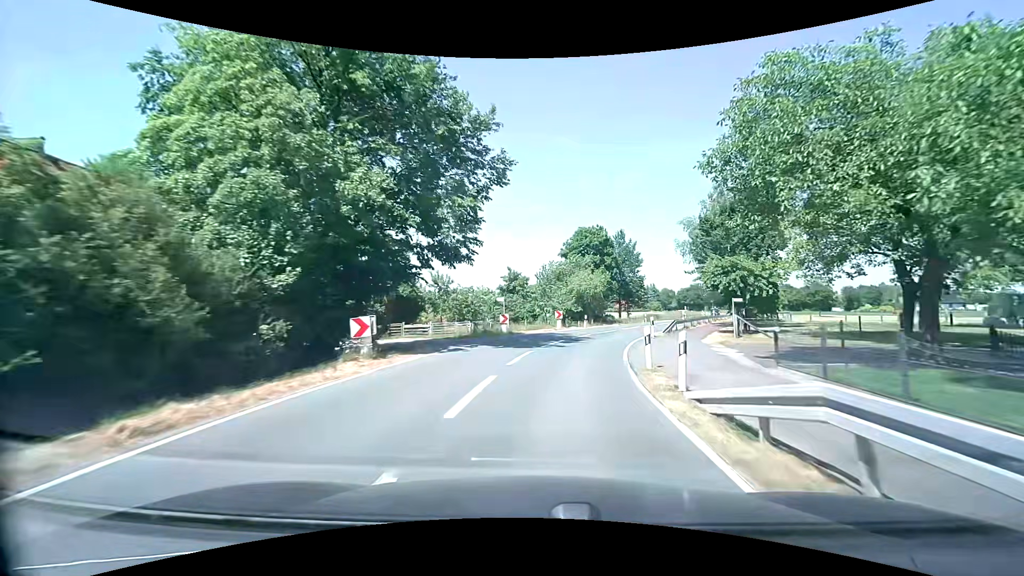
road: secondary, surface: asphalt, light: Day
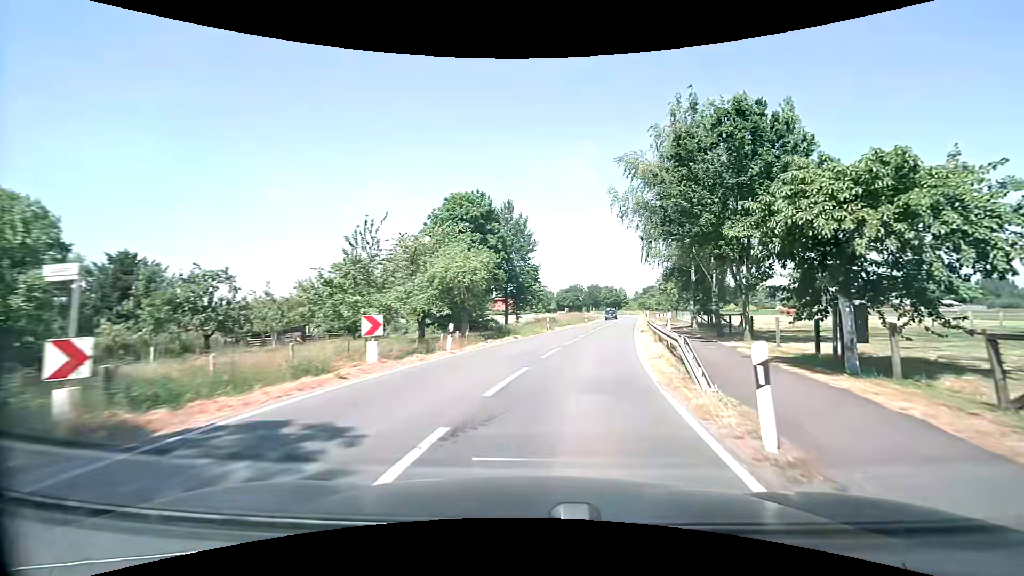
(+2.1, +21.9) m; +13°
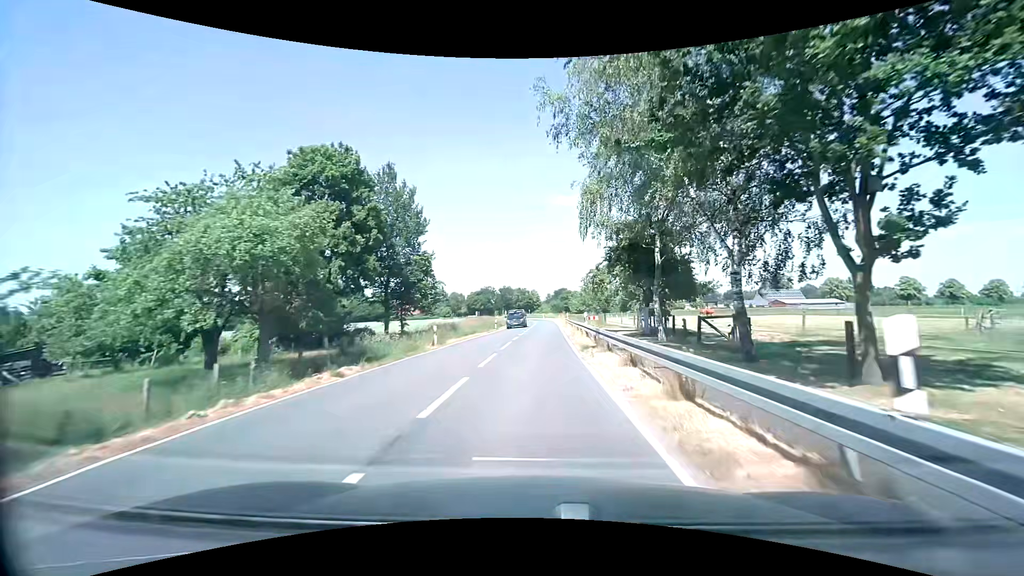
(+1.5, +13.6) m; +11°
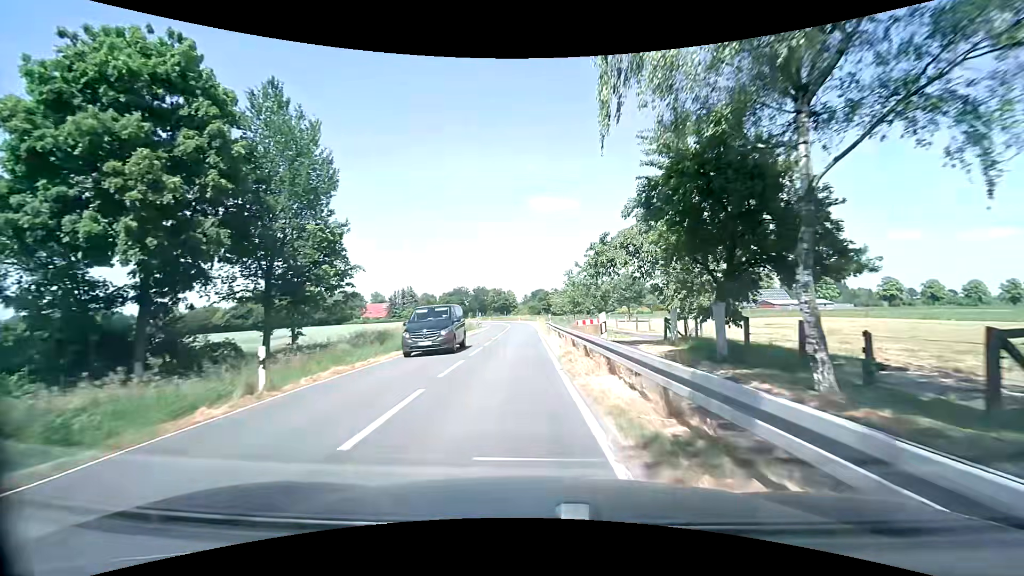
(+0.4, +13.7) m; +3°
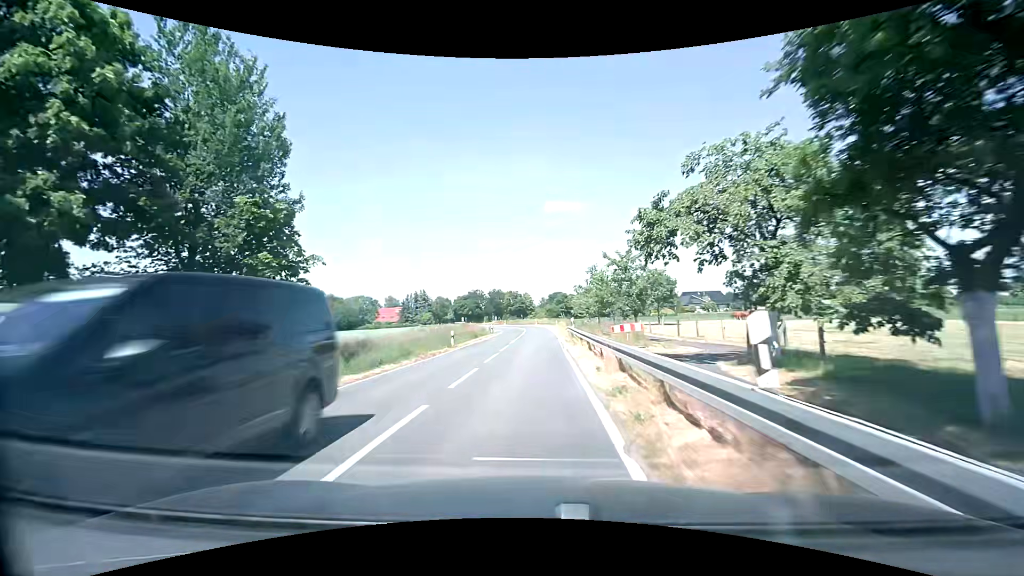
(-0.1, +7.0) m; -2°
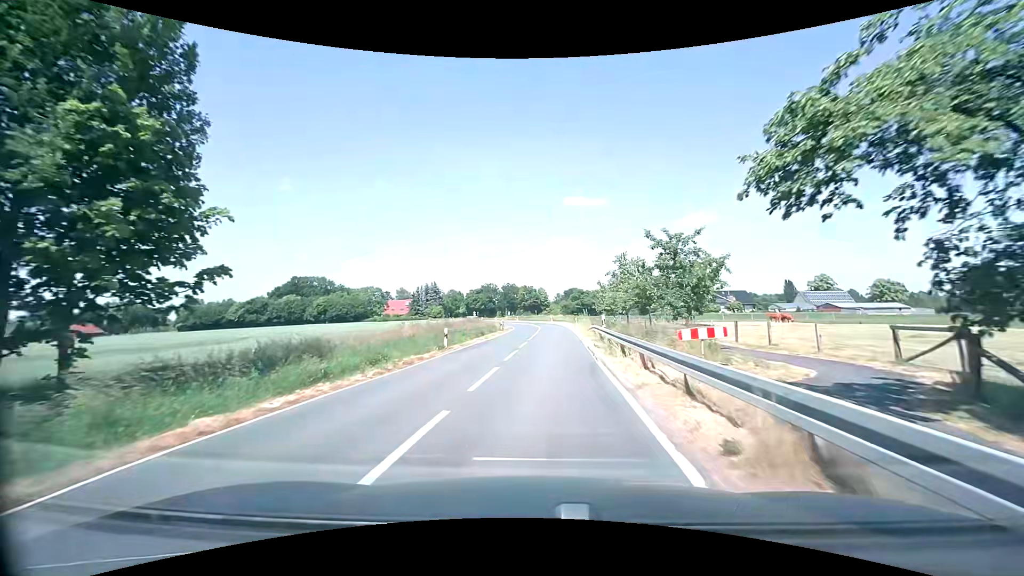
(-0.2, +7.0) m; -3°
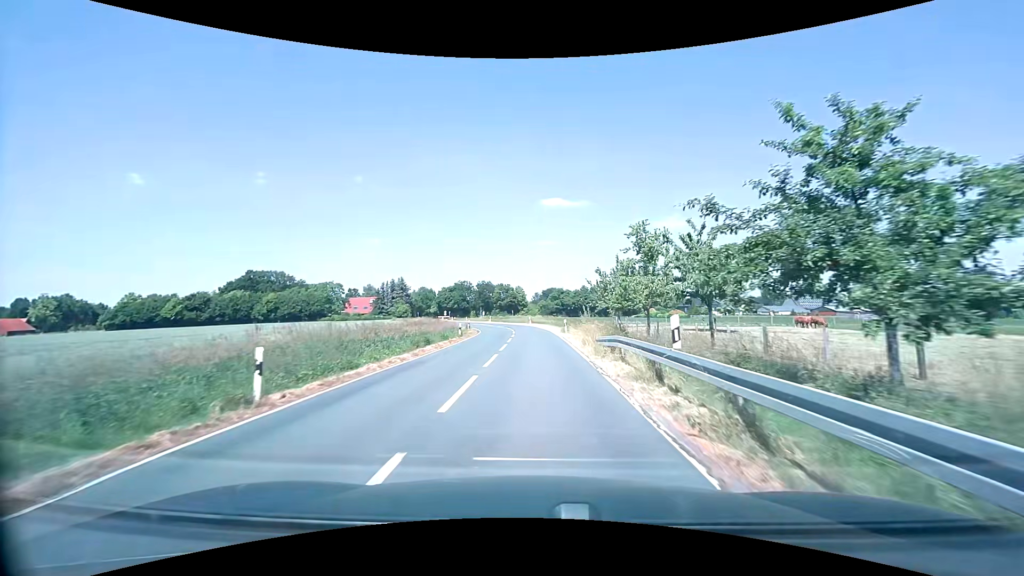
(+0.4, +14.4) m; +3°
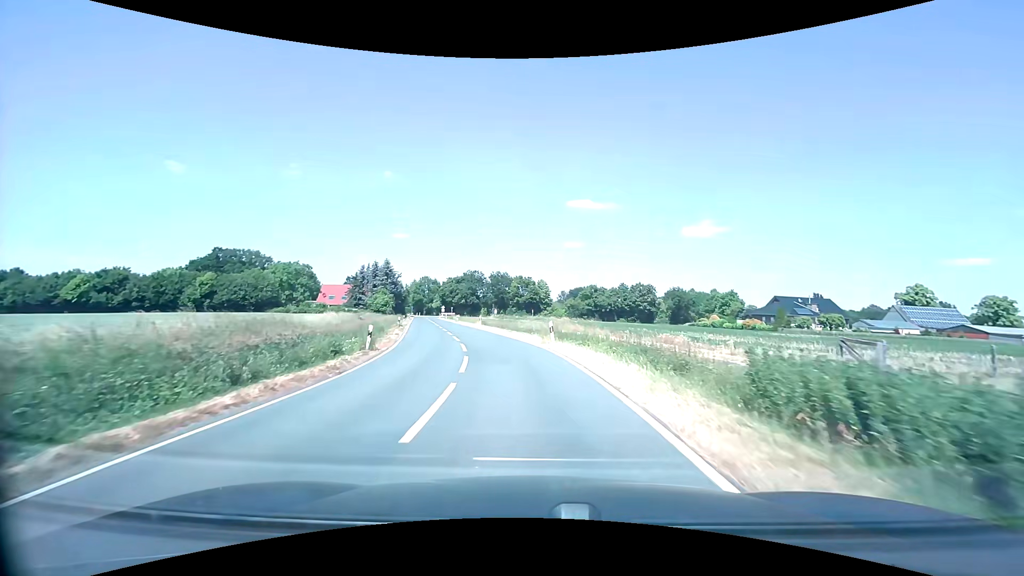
(-0.3, +38.1) m; -3°
(0, +10) (-1, +20) (-3, +30) (-5, +40) (-8, +49) (-10, +59) (-13, +69) (-15, +78) (-17, +88) (-20, +98) m
